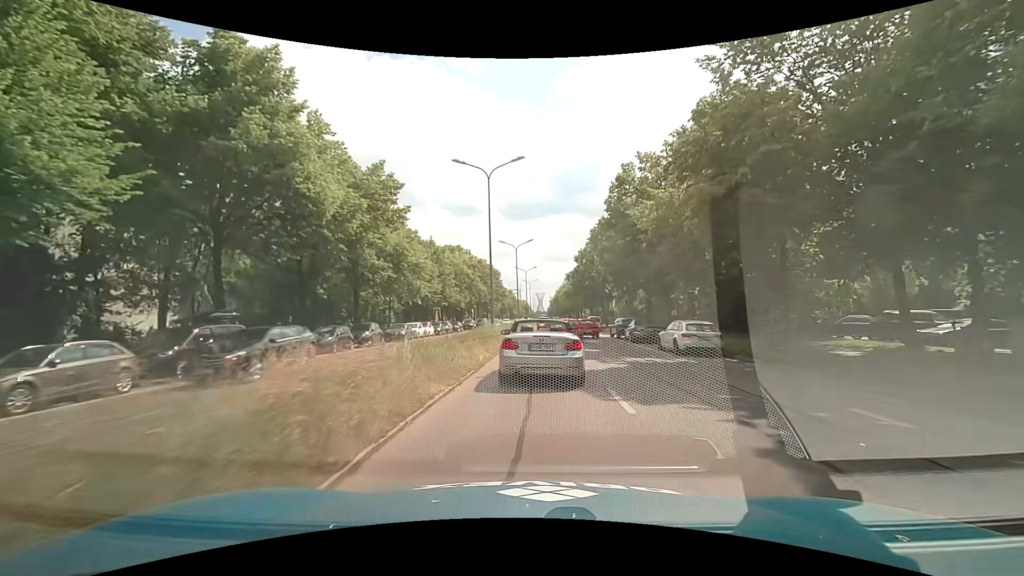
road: primary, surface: asphalt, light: Day
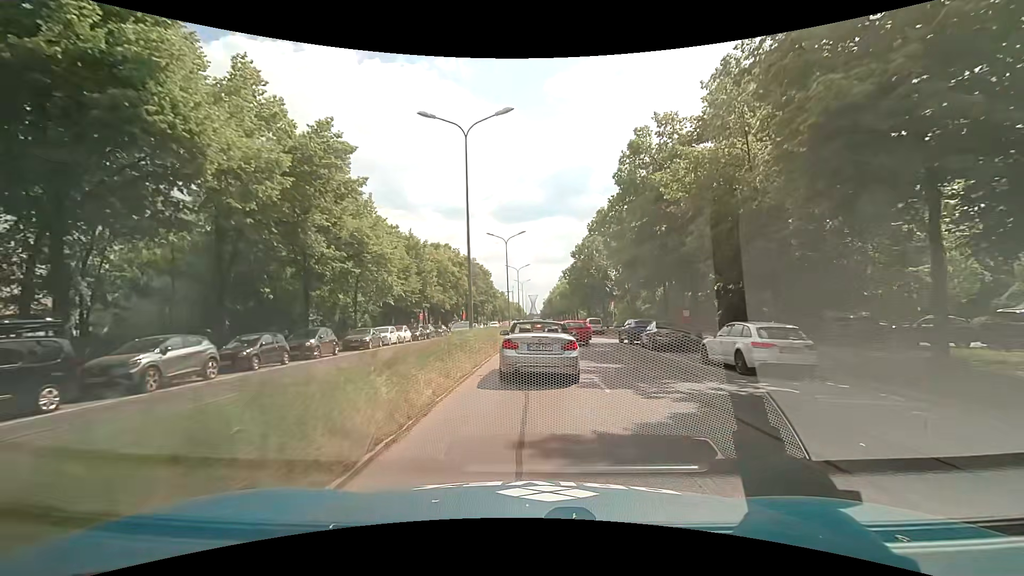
(+0.1, +7.0) m; +1°
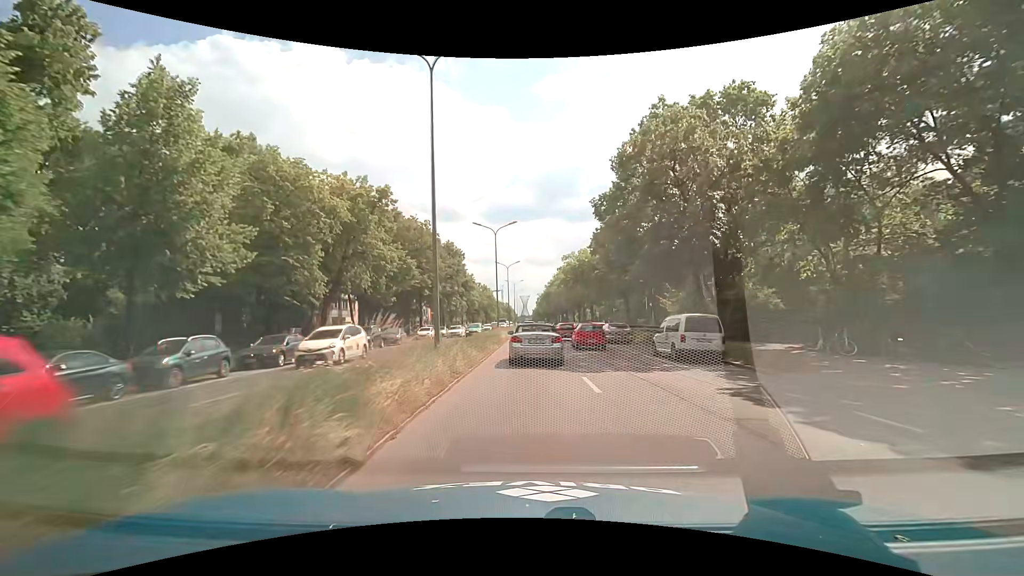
(+0.4, +36.5) m; +1°
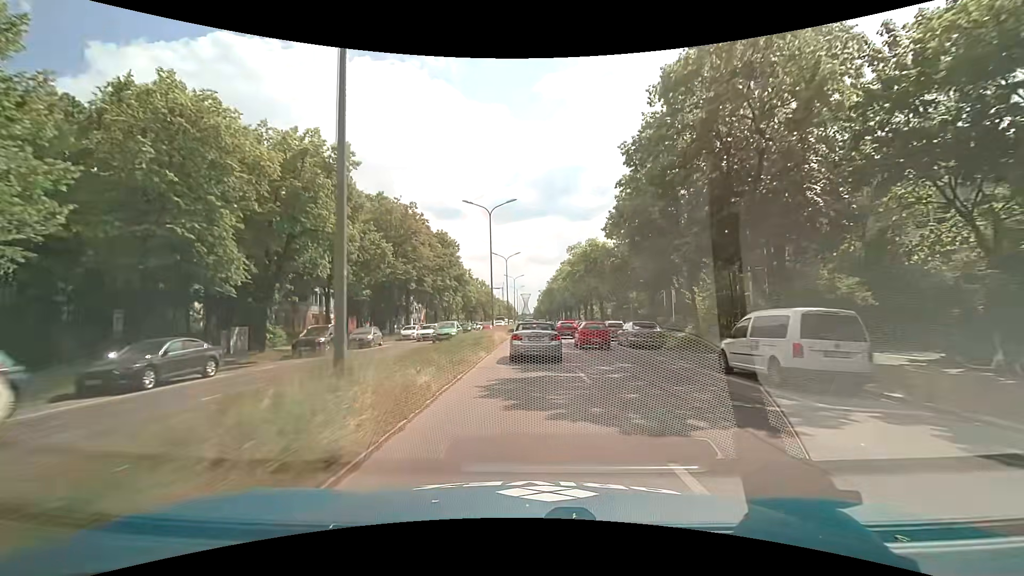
(0.0, +7.8) m; 0°
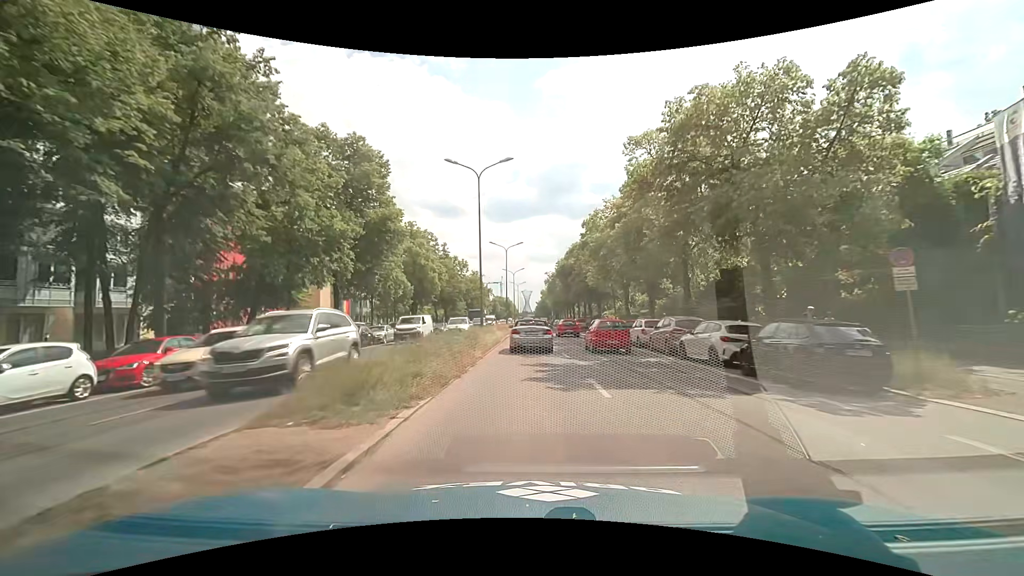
(-0.1, +39.3) m; 0°
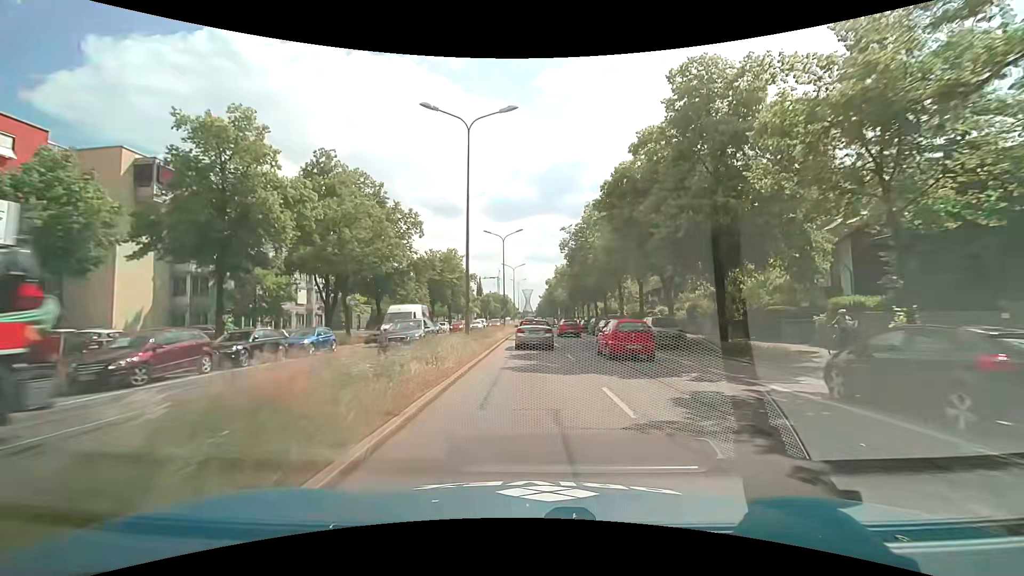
(-0.1, +38.3) m; 0°
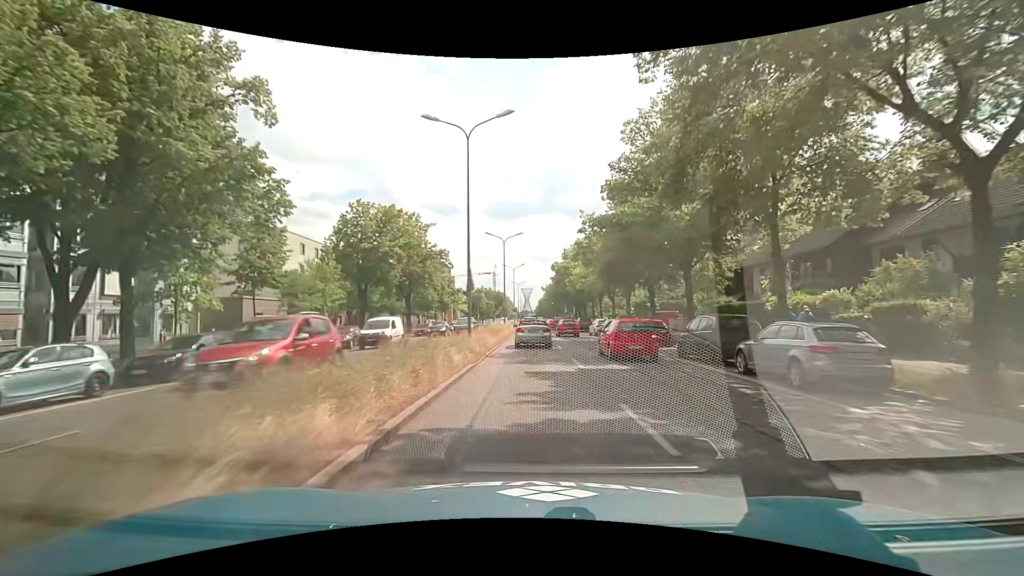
(0.0, +29.3) m; 0°
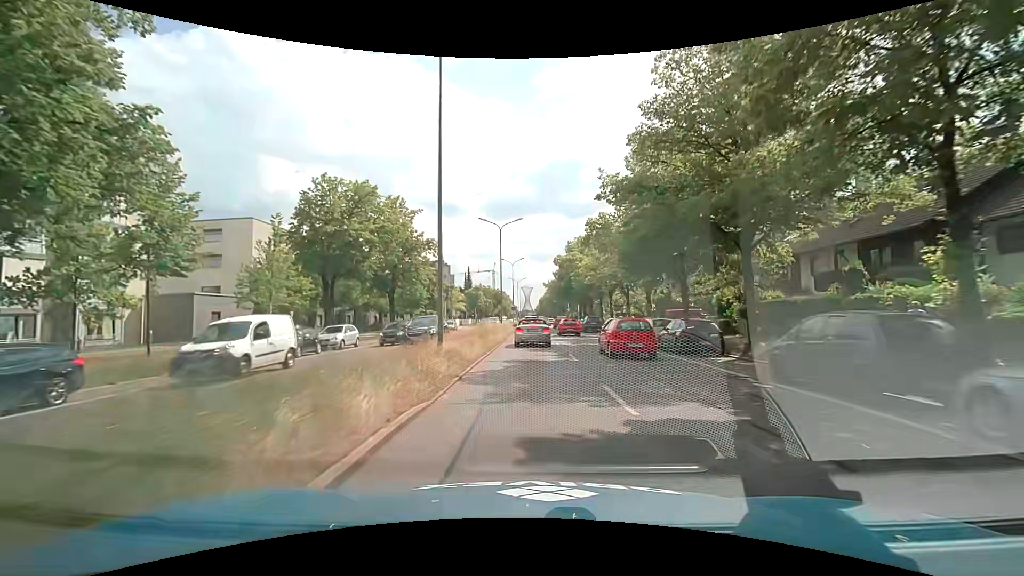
(0.0, +7.1) m; 0°
(0, +10) (0, +20) (0, +30) (0, +40) (0, +50) (-1, +60) (-1, +70) (-1, +80) (-1, +90) (-1, +100) m
